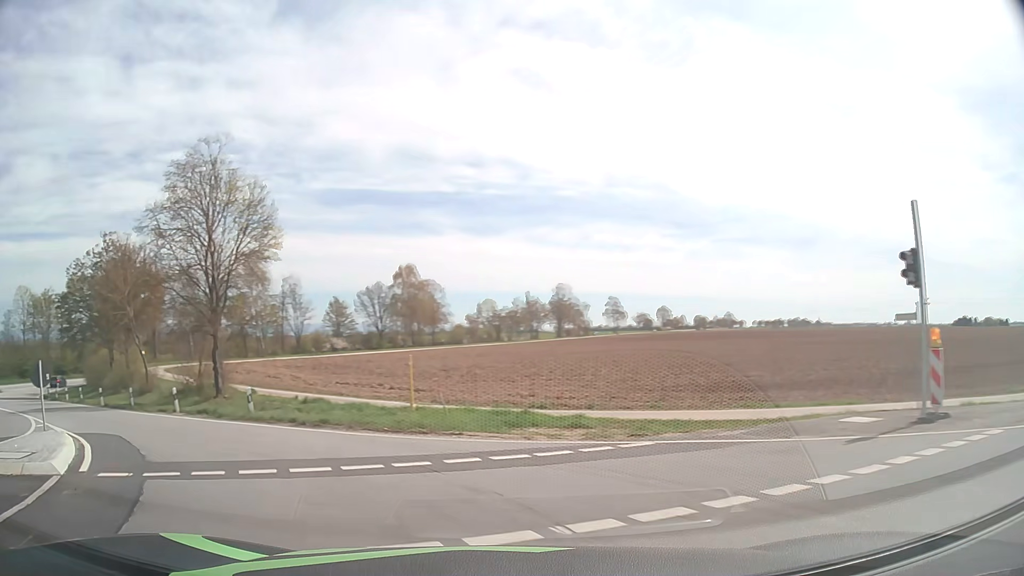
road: primary_link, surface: asphalt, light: Day
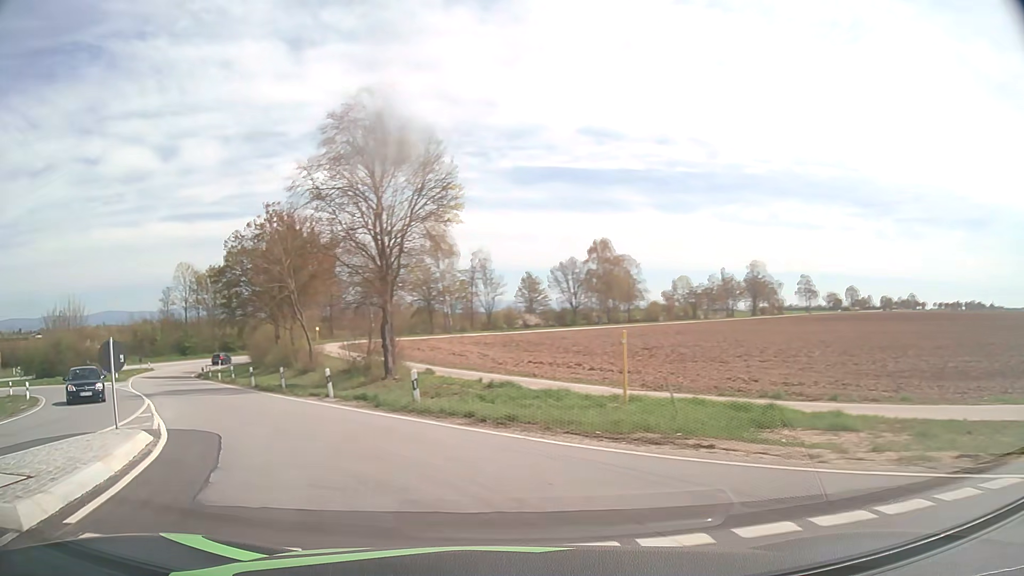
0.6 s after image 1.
(-0.7, +4.6) m; -16°
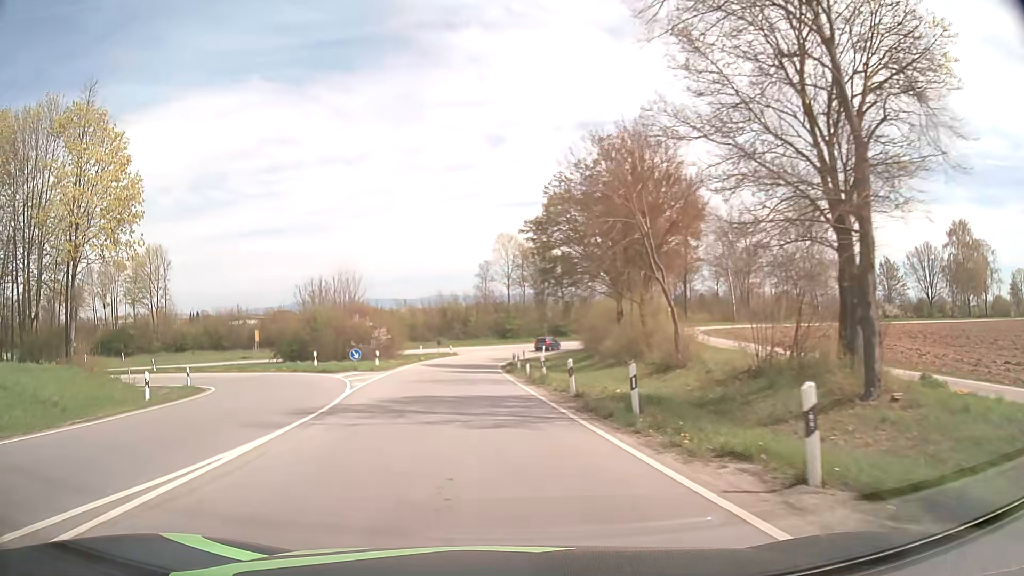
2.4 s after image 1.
(-4.9, +15.9) m; -29°
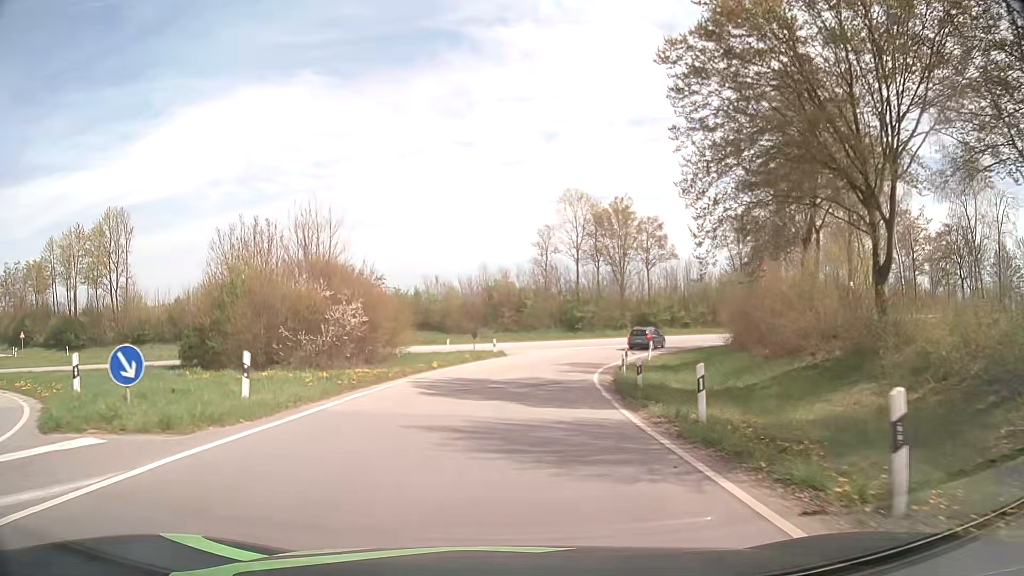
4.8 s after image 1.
(-1.5, +26.8) m; -4°
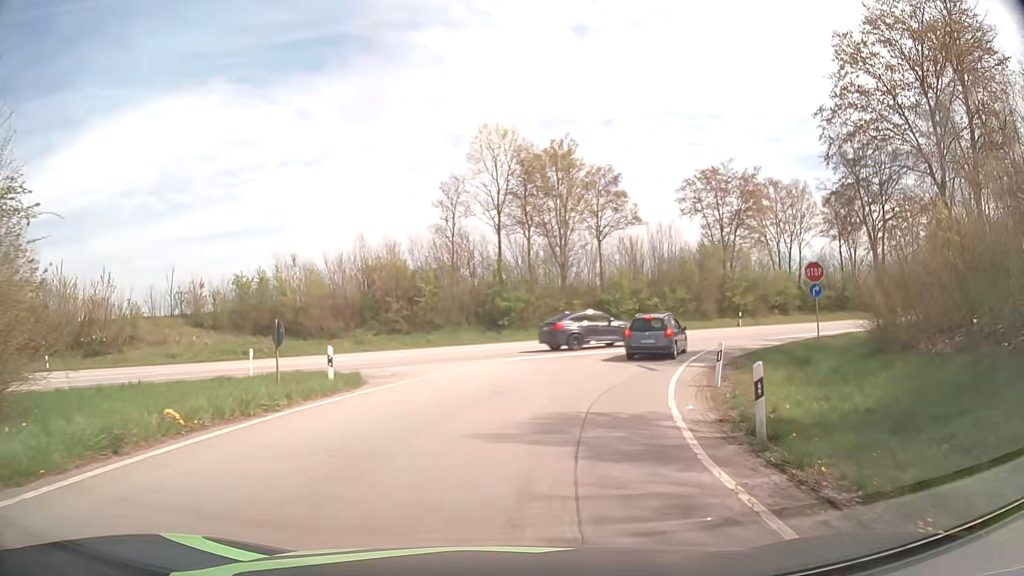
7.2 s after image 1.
(+1.0, +23.4) m; +9°
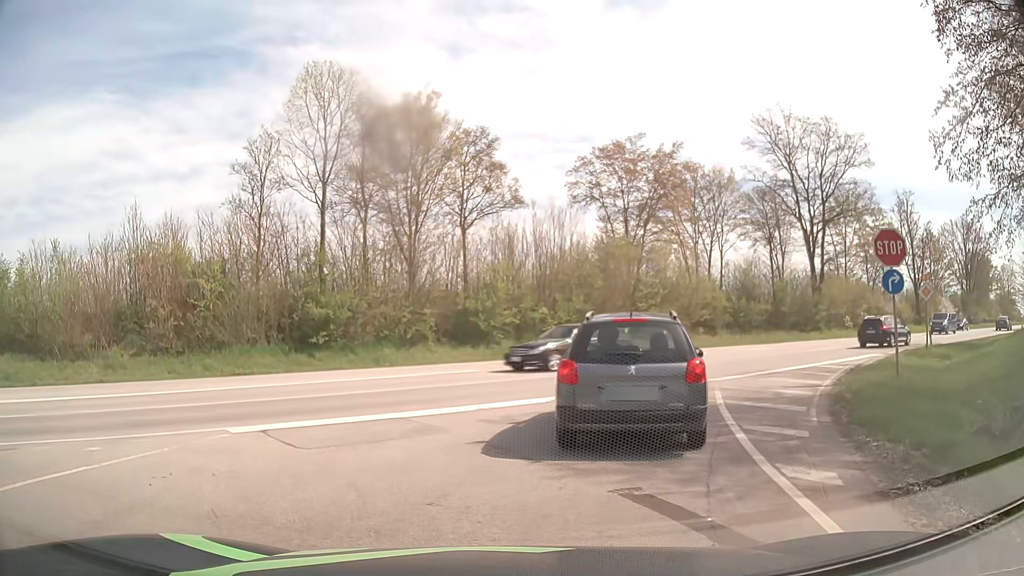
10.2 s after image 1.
(+1.2, +14.3) m; +11°
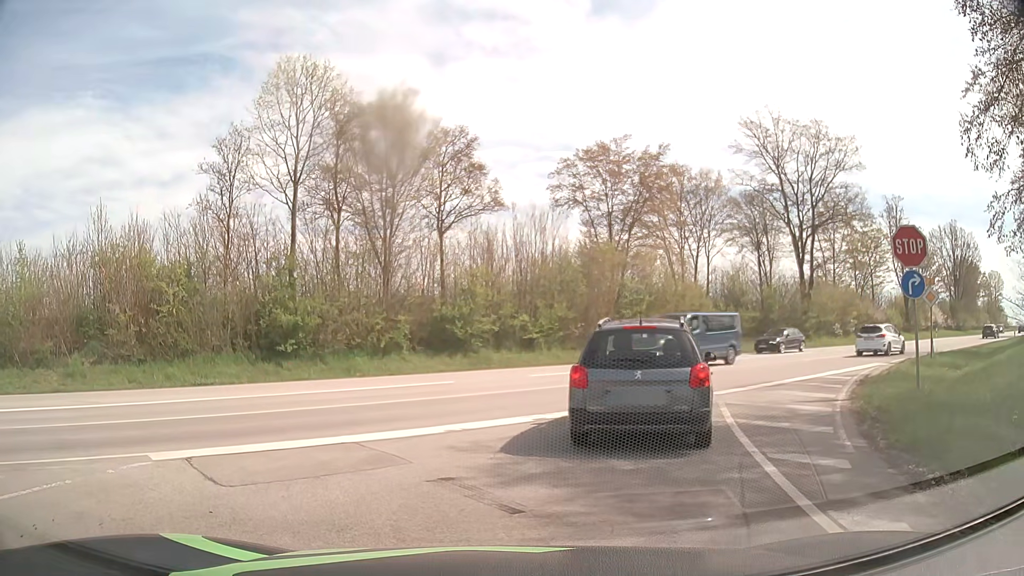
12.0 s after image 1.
(0.0, +1.7) m; 0°
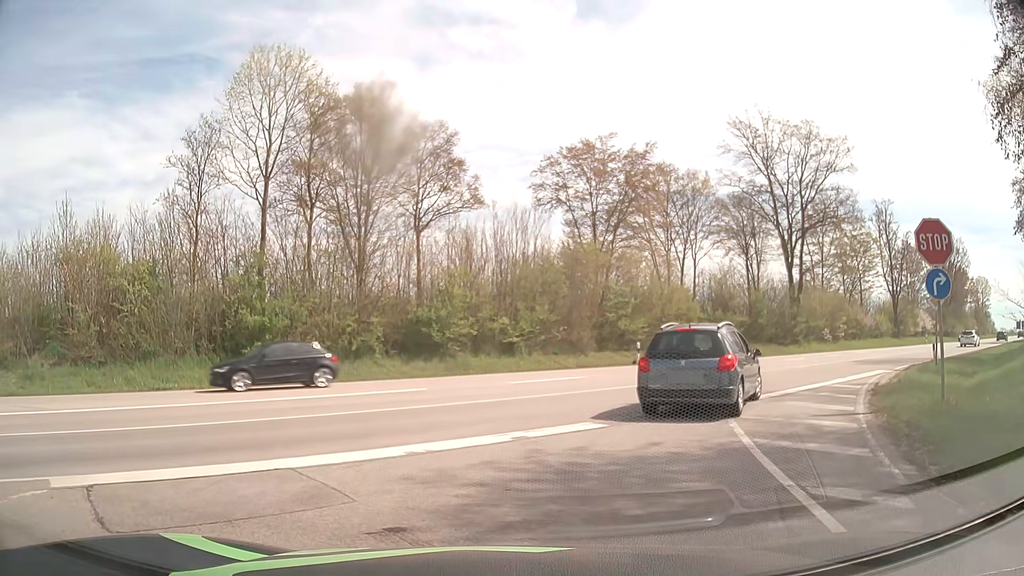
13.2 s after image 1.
(+0.1, +1.8) m; +3°
(+1, +10) (+6, +19) (+13, +26) (+21, +32) (+28, +39) (+36, +45) (+44, +51) (+51, +58) (+59, +64) (+67, +71) m
